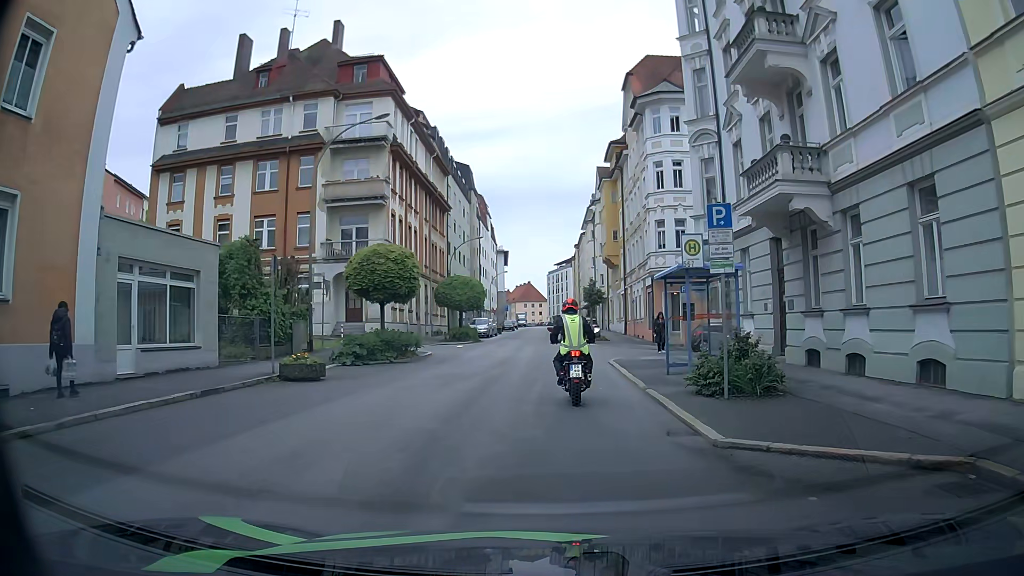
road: tertiary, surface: asphalt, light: Day
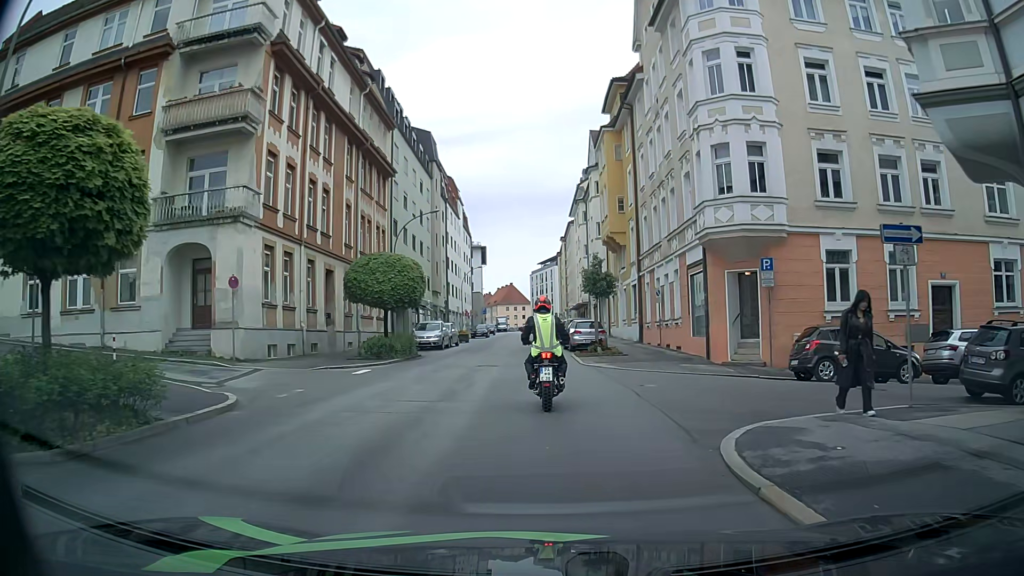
(+0.2, +16.5) m; 0°
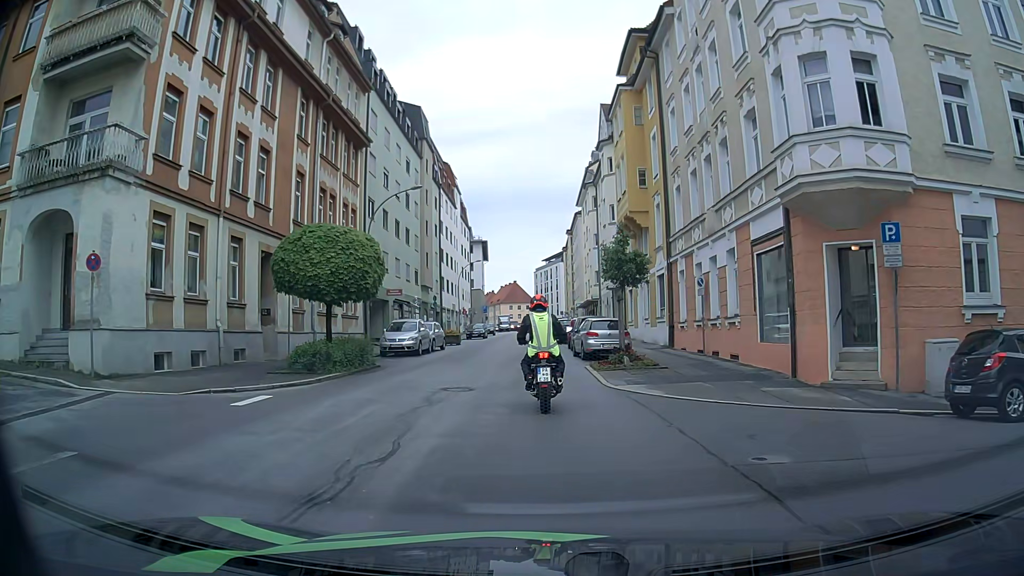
(+0.1, +7.7) m; 0°
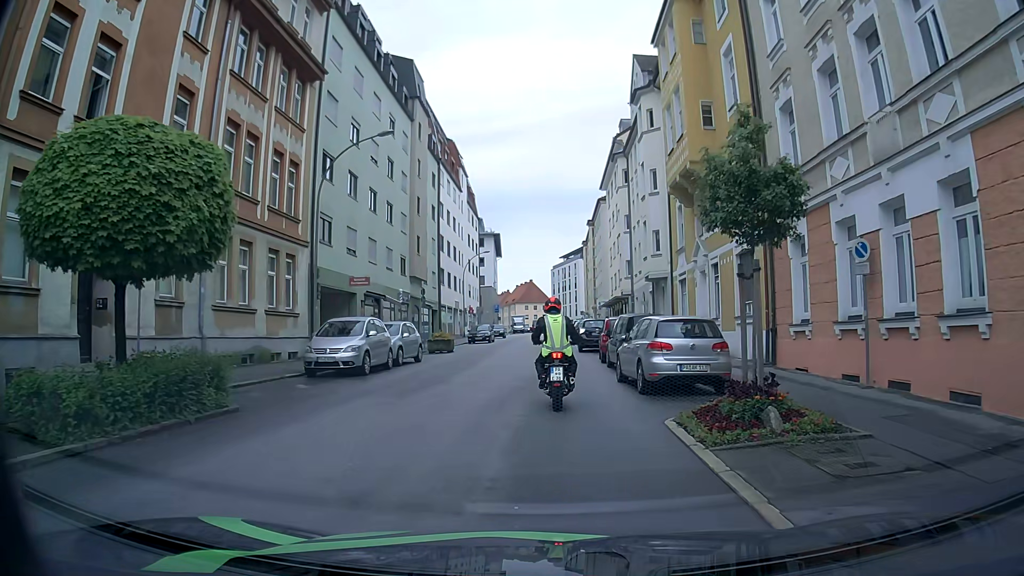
(-0.1, +11.1) m; -1°
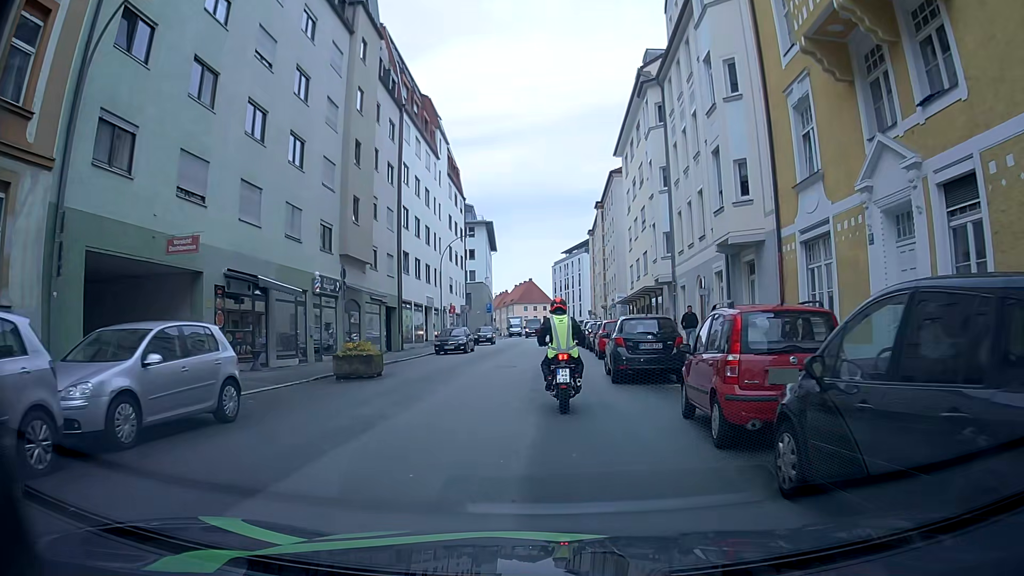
(+0.1, +15.5) m; 0°
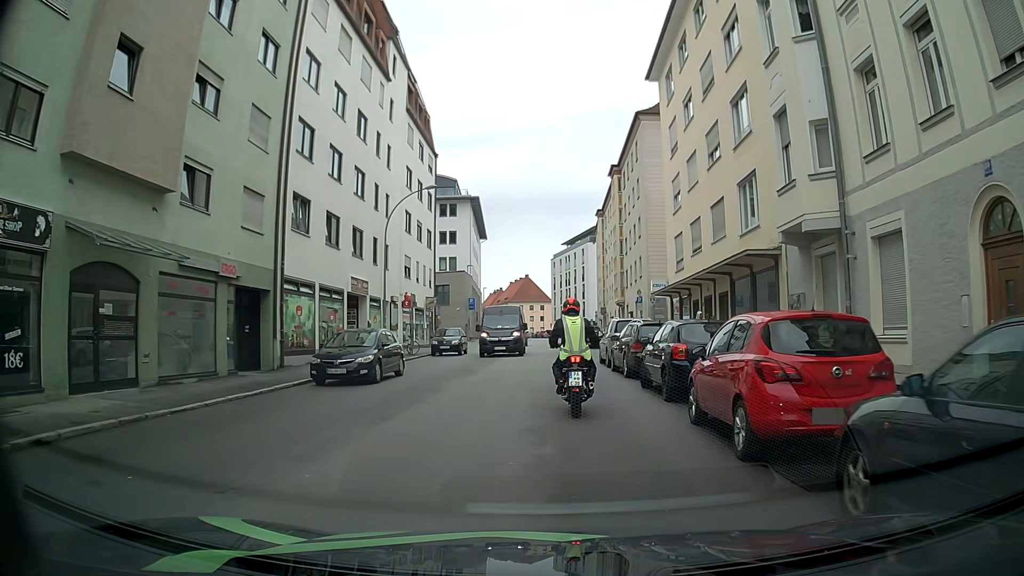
(+0.2, +18.9) m; +1°
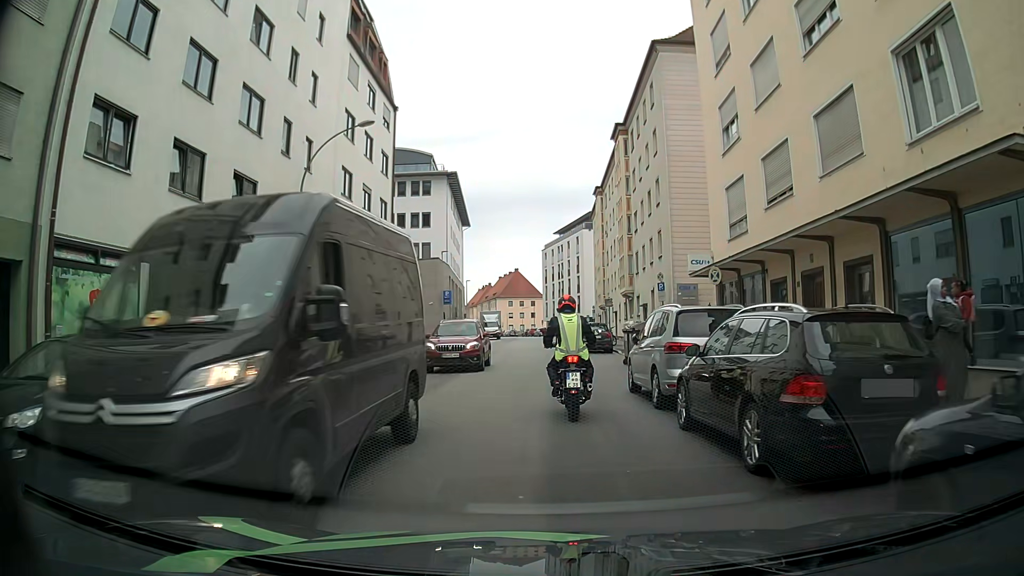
(-0.1, +11.8) m; -2°
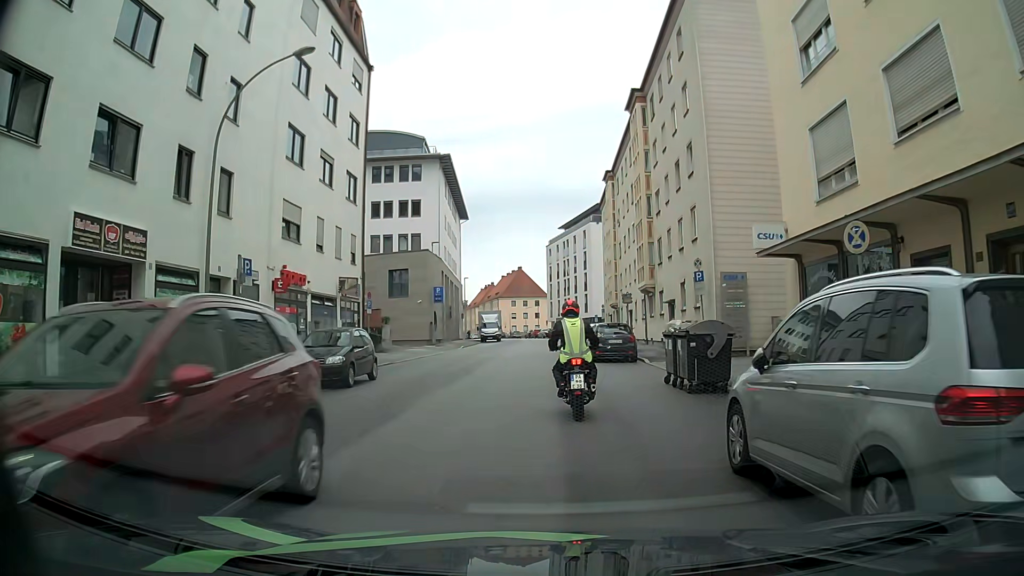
(+0.1, +7.4) m; +2°
(0, +10) (0, +20) (-1, +30) (-1, +40) (-1, +50) (-1, +60) (-1, +70) (-2, +80) (-3, +90) (-5, +100) m
